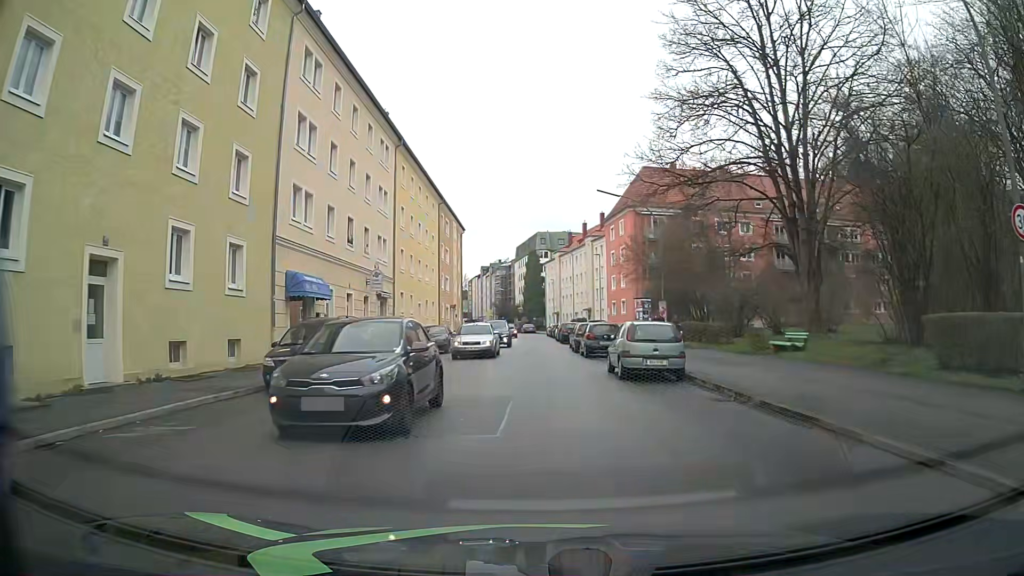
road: tertiary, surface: asphalt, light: Day
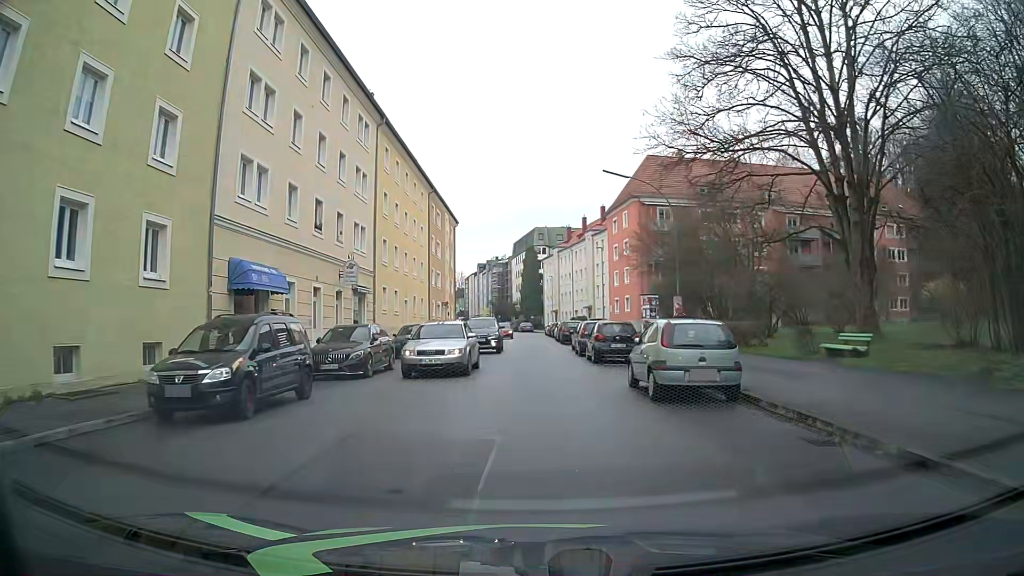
(0.0, +4.7) m; +1°
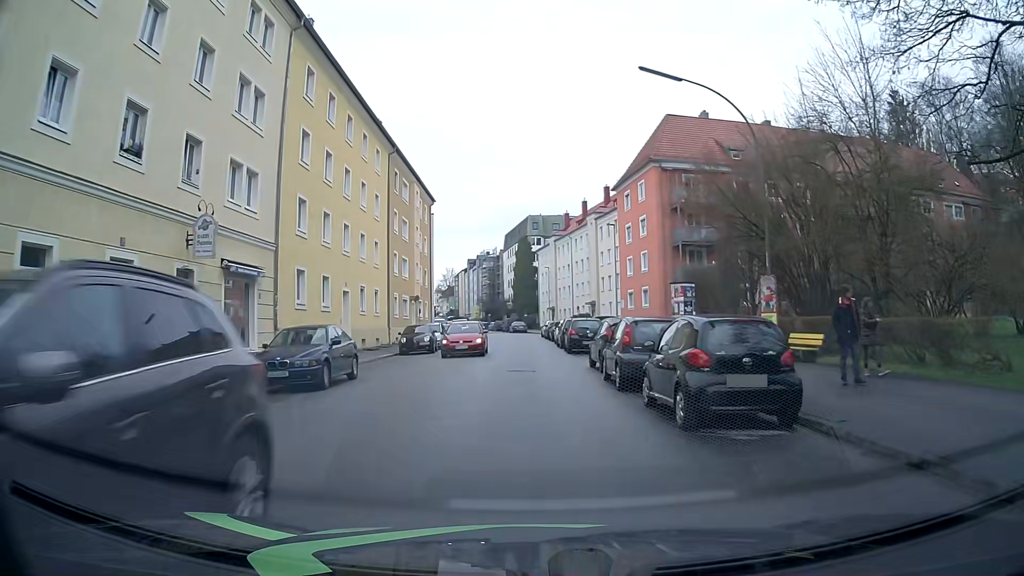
(+0.1, +14.3) m; +1°
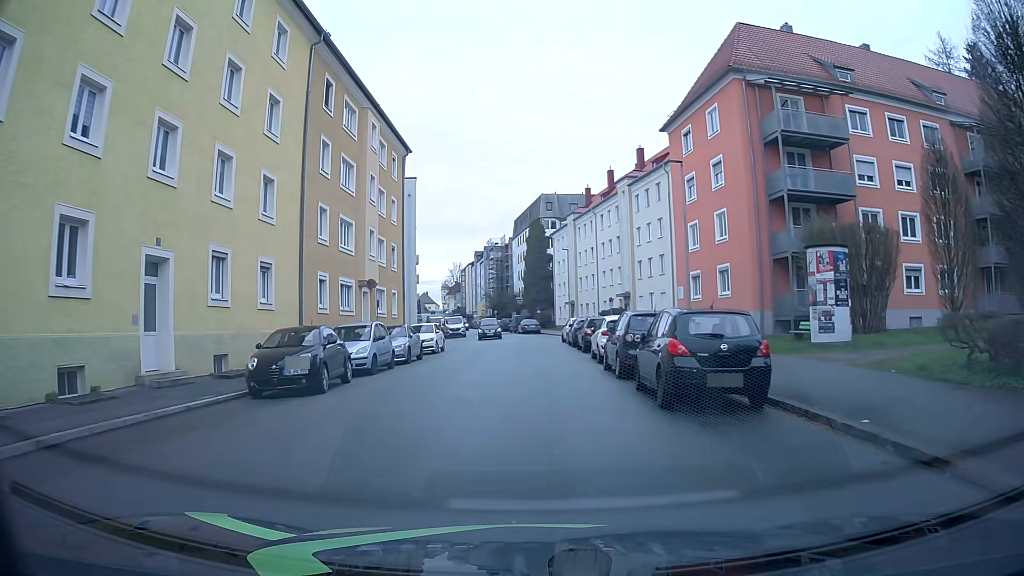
(-0.3, +19.2) m; -1°
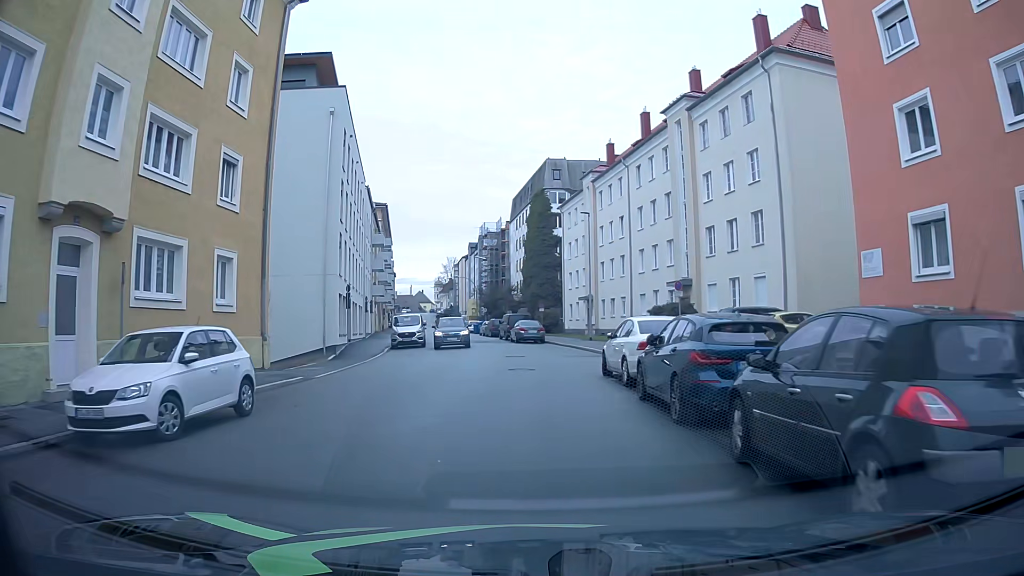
(-0.4, +24.0) m; -1°
(0, +10) (0, +20) (-1, +30) (-3, +40) (-4, +50) (-6, +60) (-8, +69) (-10, +79) (-12, +89) (-14, +99) m
